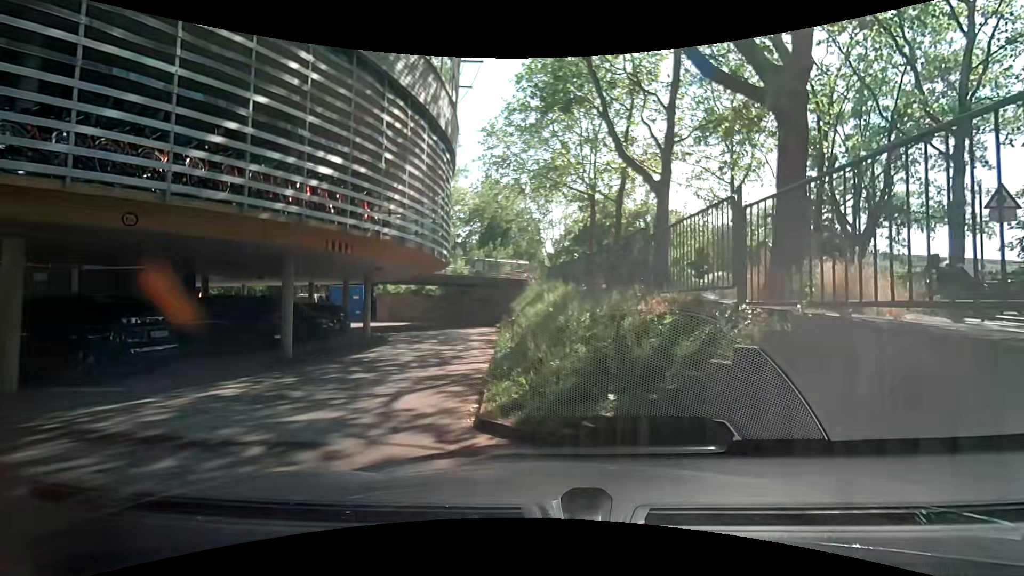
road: service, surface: asphalt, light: Day
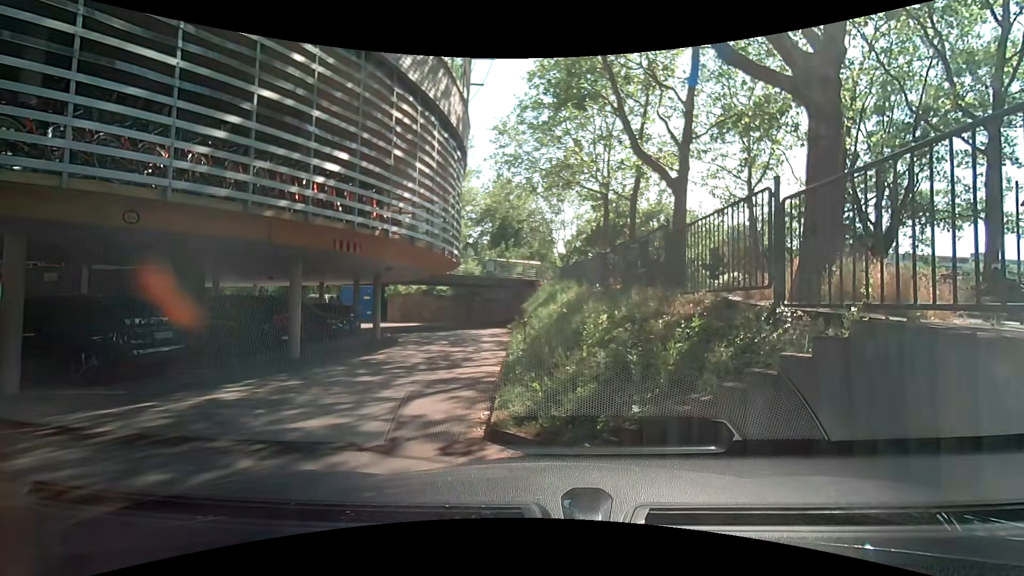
(0.0, +0.4) m; 0°
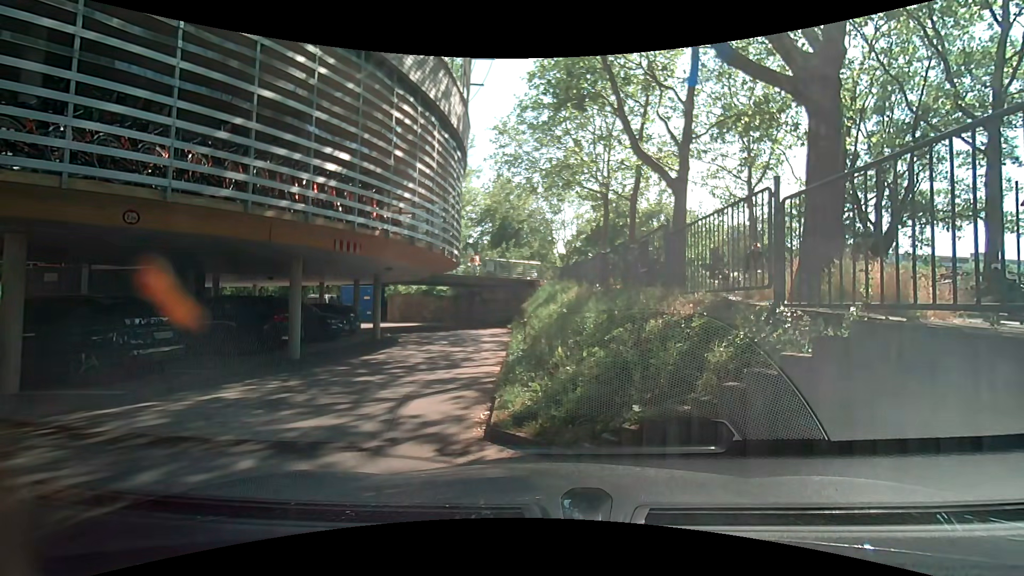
(0.0, 0.0) m; 0°
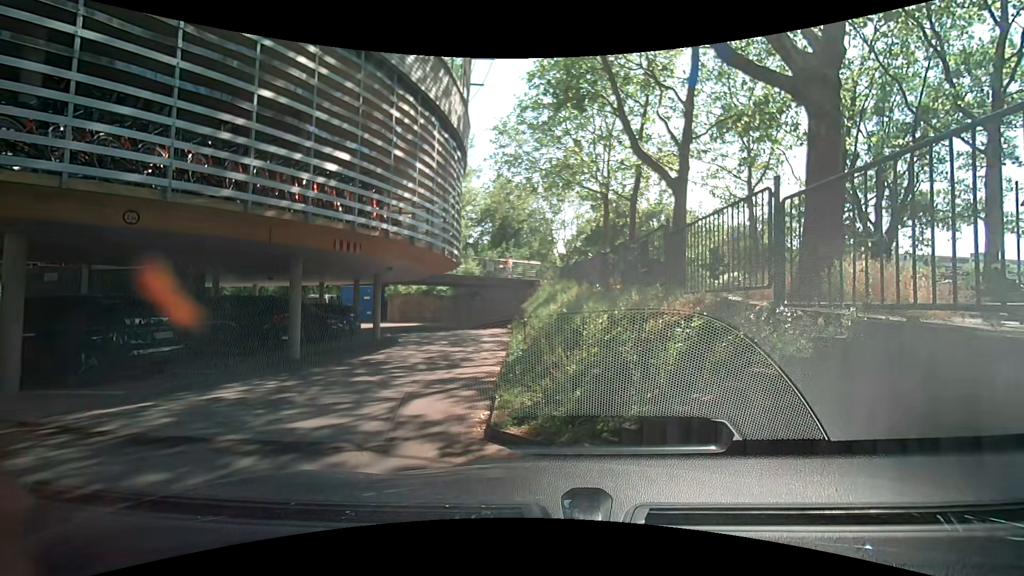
(0.0, 0.0) m; 0°
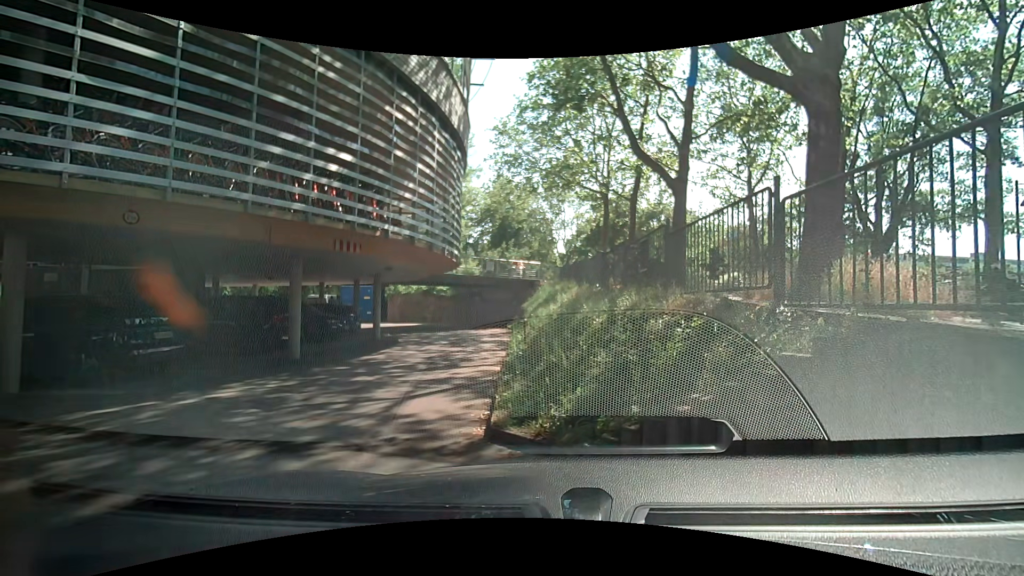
(0.0, 0.0) m; 0°
